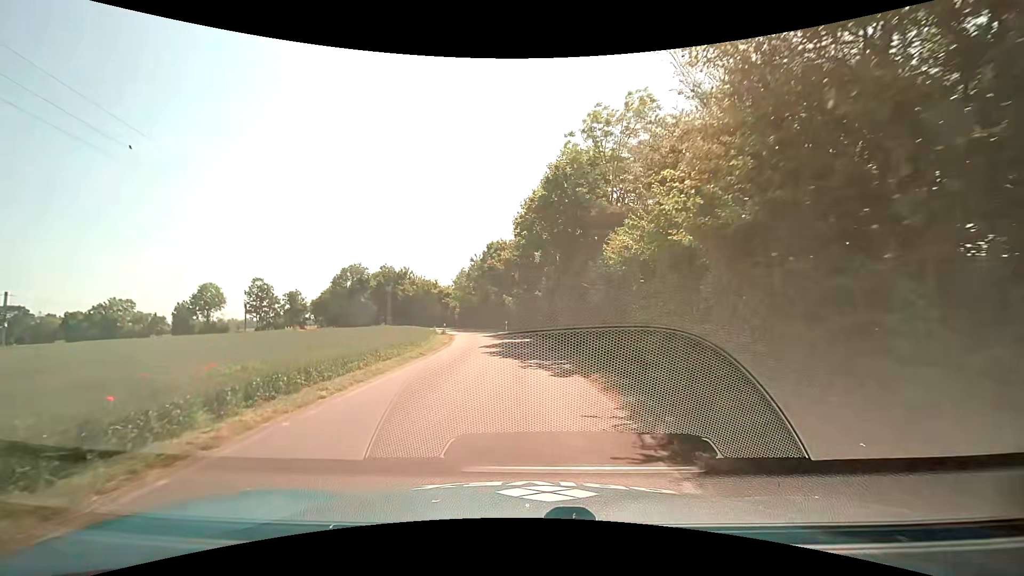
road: unclassified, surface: asphalt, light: Day
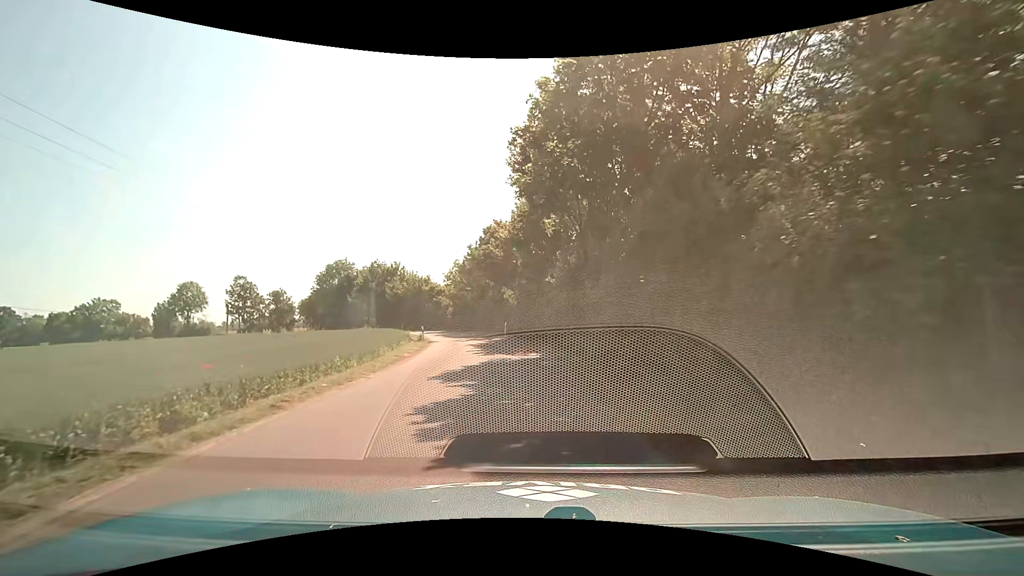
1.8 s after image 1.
(-0.3, +12.6) m; -3°
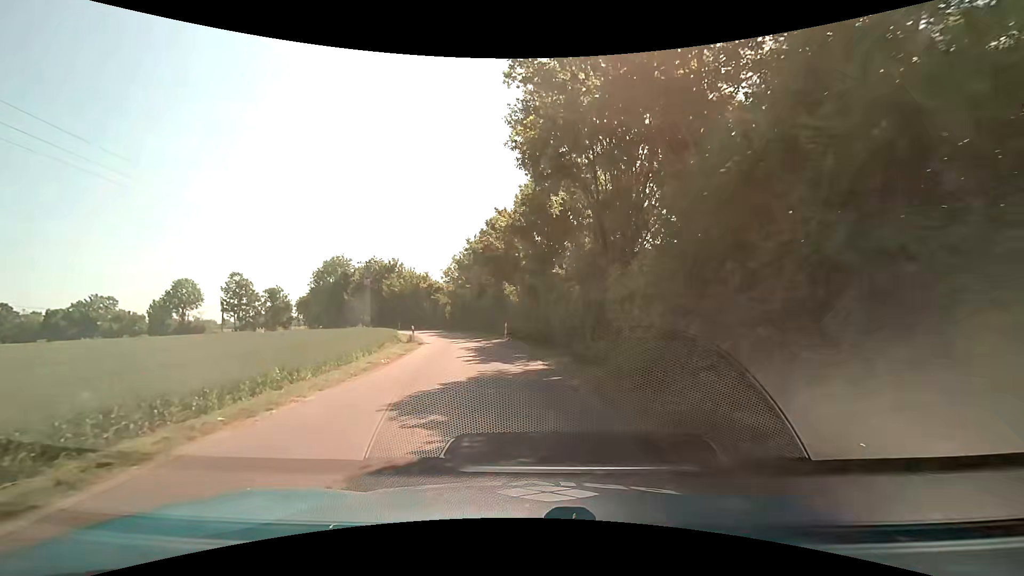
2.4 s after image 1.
(0.0, +4.0) m; 0°
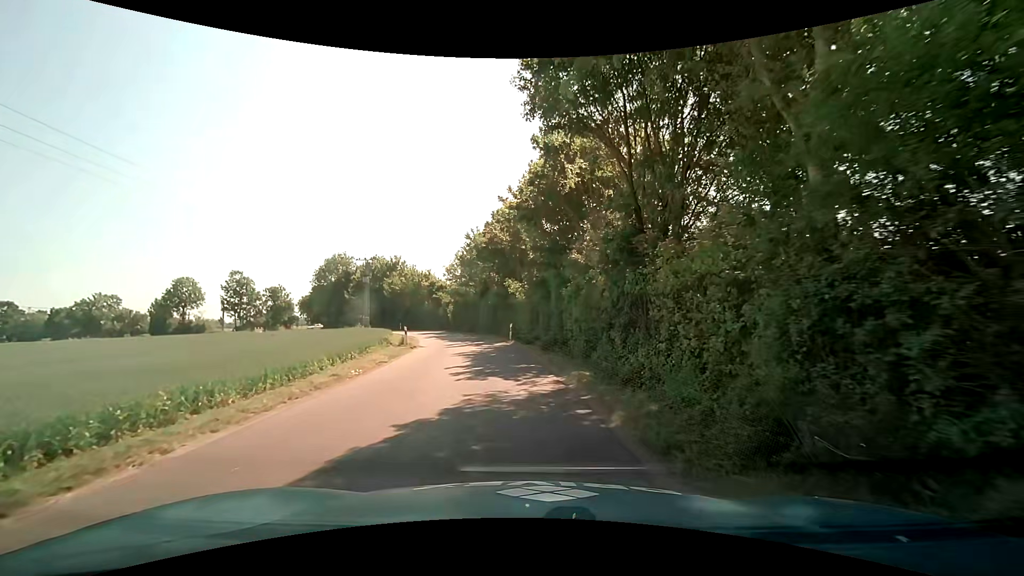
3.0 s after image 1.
(0.0, +3.9) m; -1°
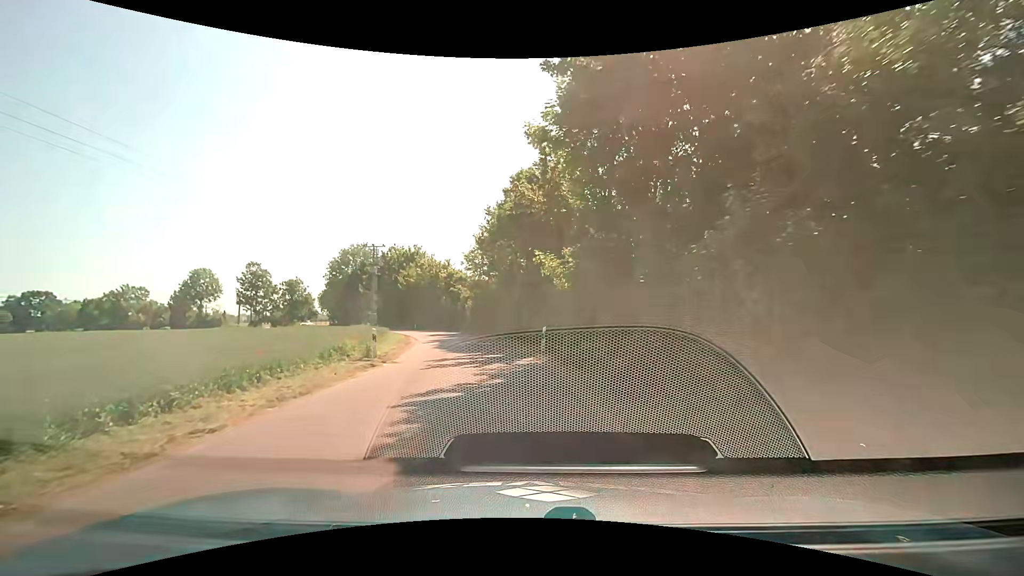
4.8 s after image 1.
(-0.3, +11.4) m; -4°
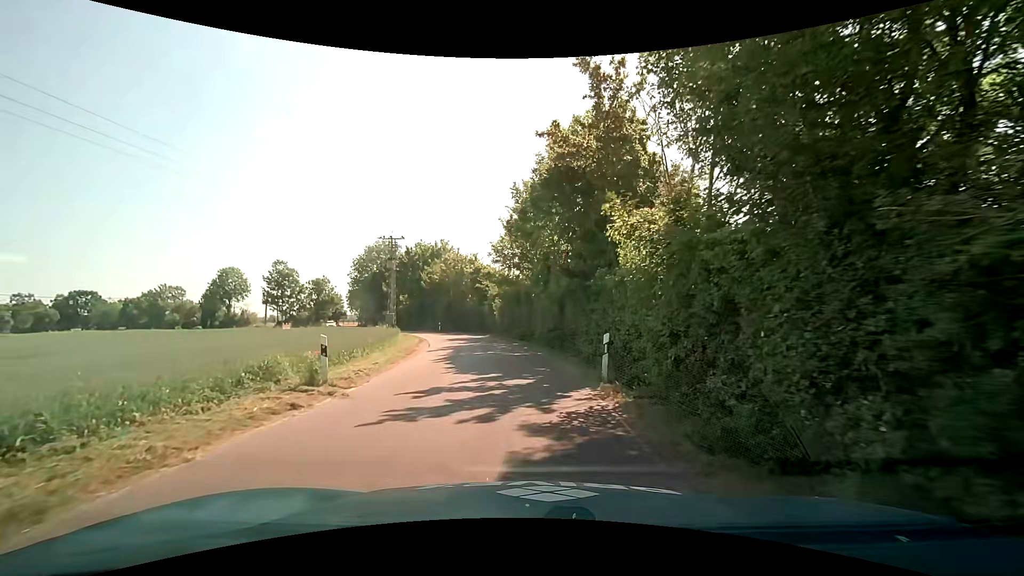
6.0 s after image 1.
(-0.2, +7.4) m; -4°
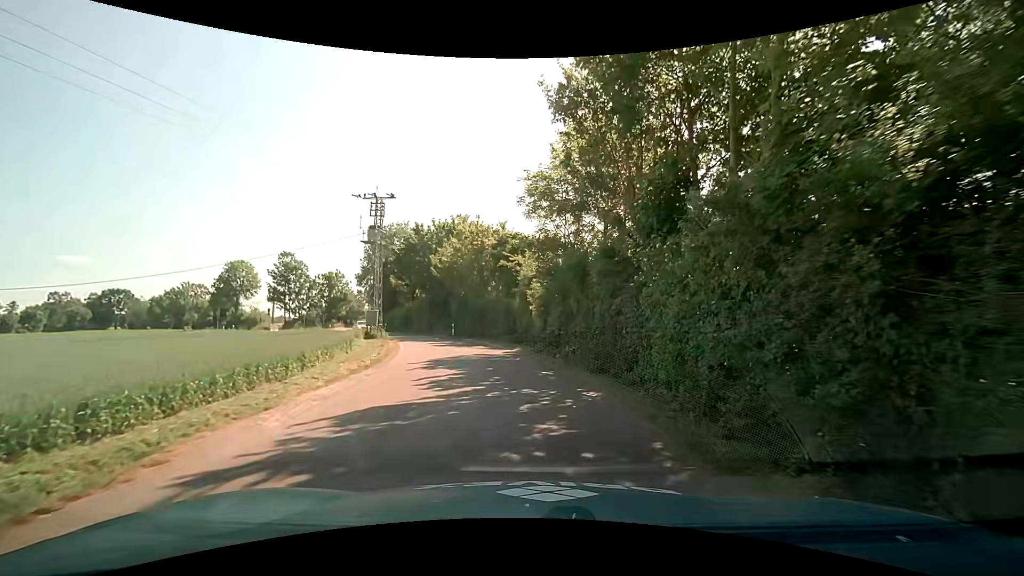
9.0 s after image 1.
(-0.9, +19.1) m; -5°
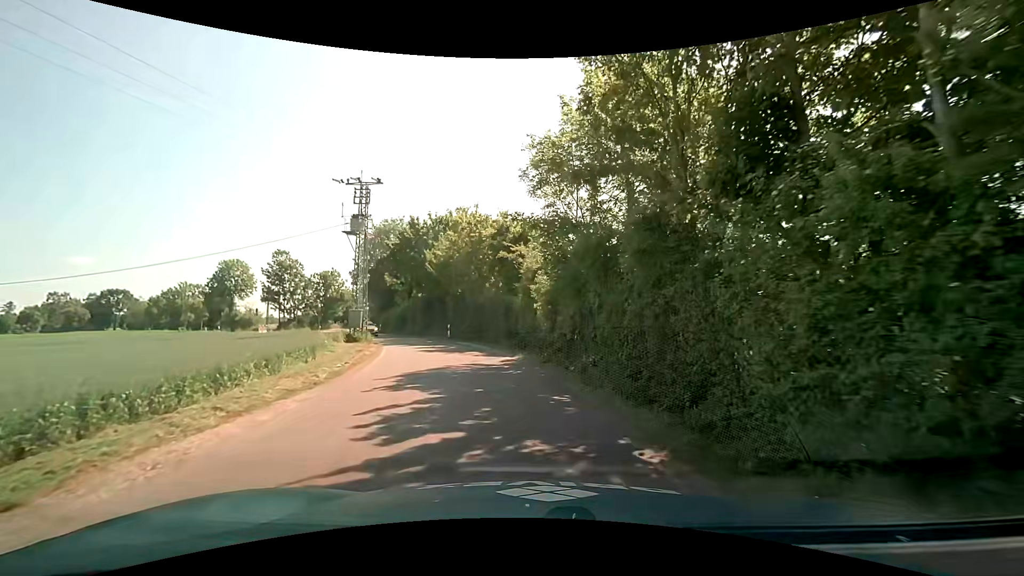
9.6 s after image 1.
(+0.1, +4.1) m; +1°
(0, +10) (-1, +20) (-4, +29) (-8, +39) (-13, +48) (-17, +56) (-22, +65) (-27, +74) (-31, +83) (-33, +93) m
